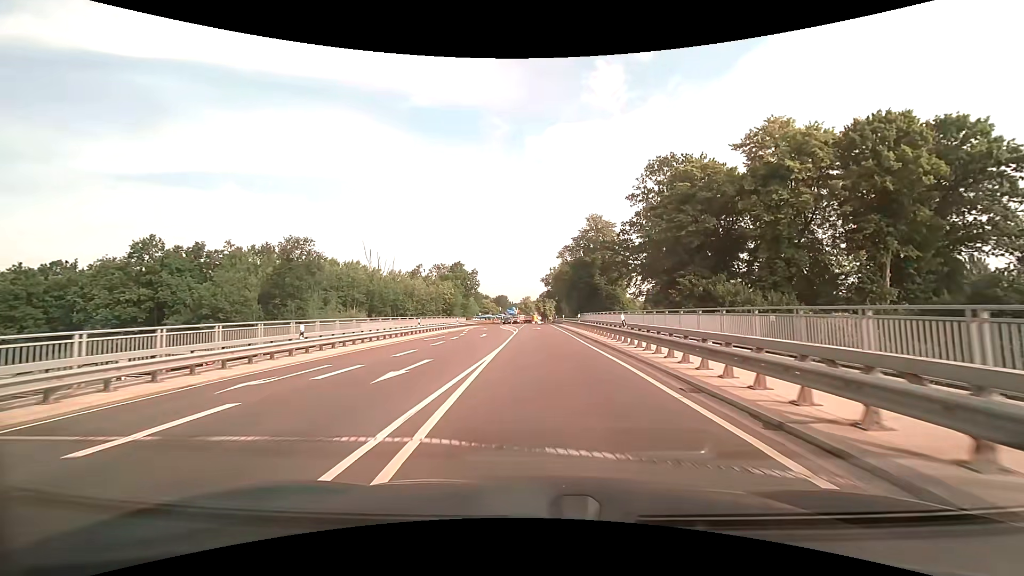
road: secondary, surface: asphalt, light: Day
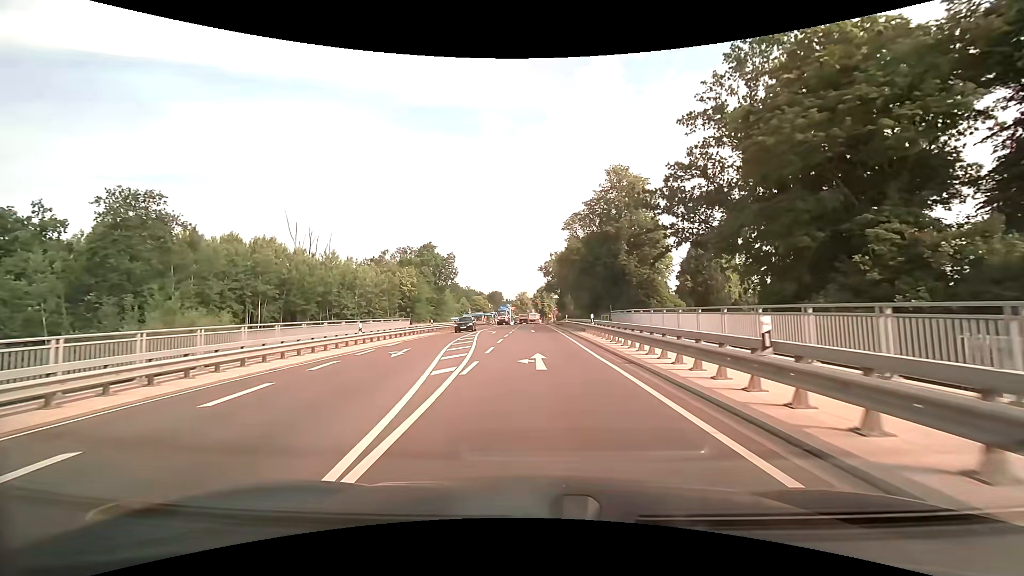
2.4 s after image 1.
(+0.3, +32.5) m; 0°
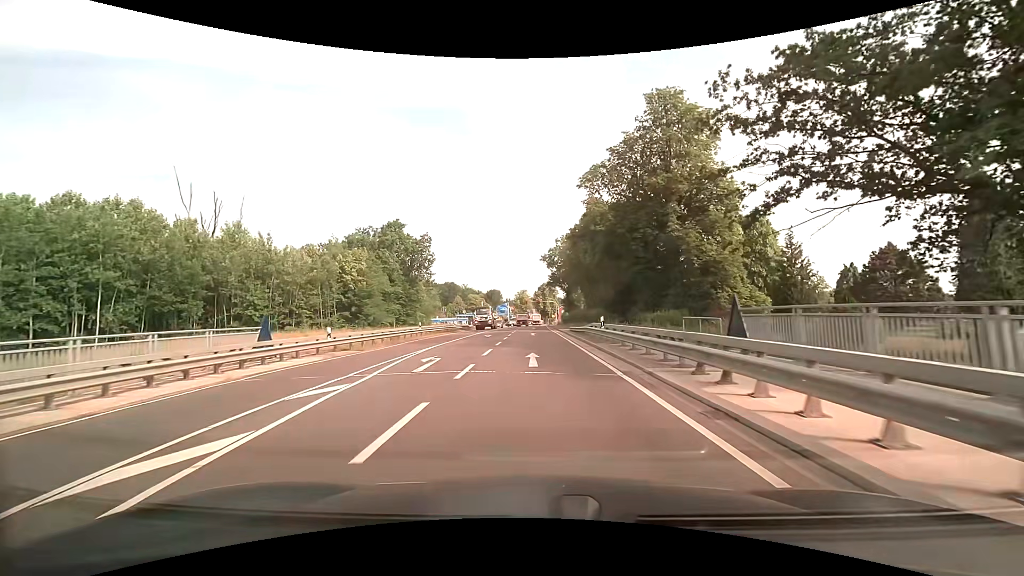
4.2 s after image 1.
(0.0, +24.0) m; 0°
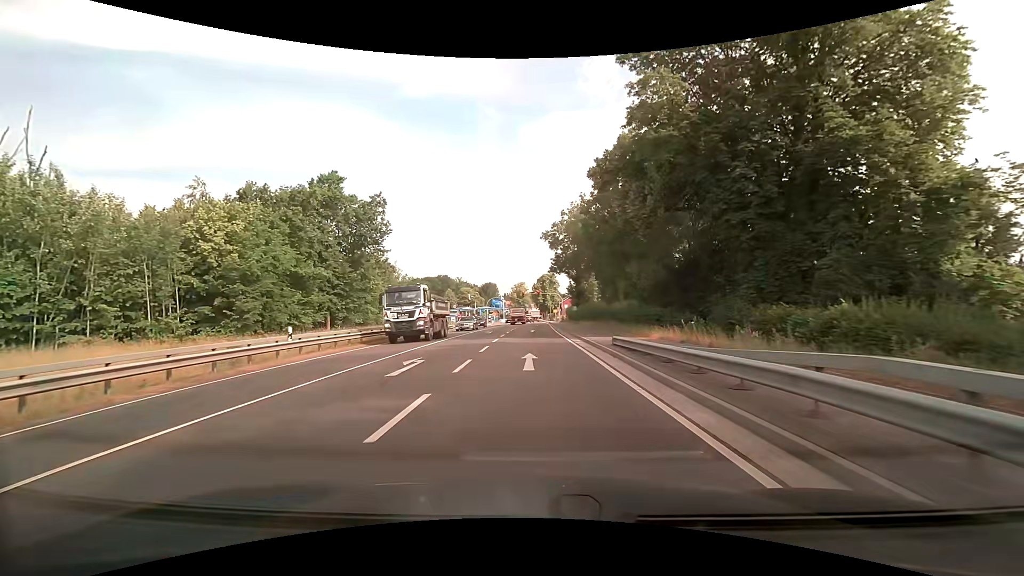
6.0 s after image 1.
(-0.1, +23.0) m; 0°
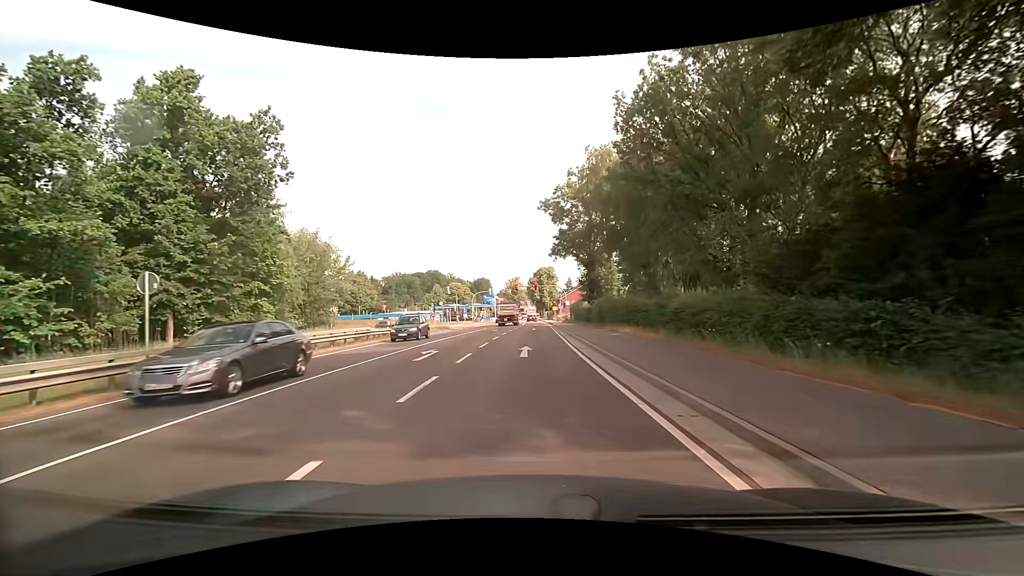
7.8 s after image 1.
(+0.1, +21.2) m; 0°
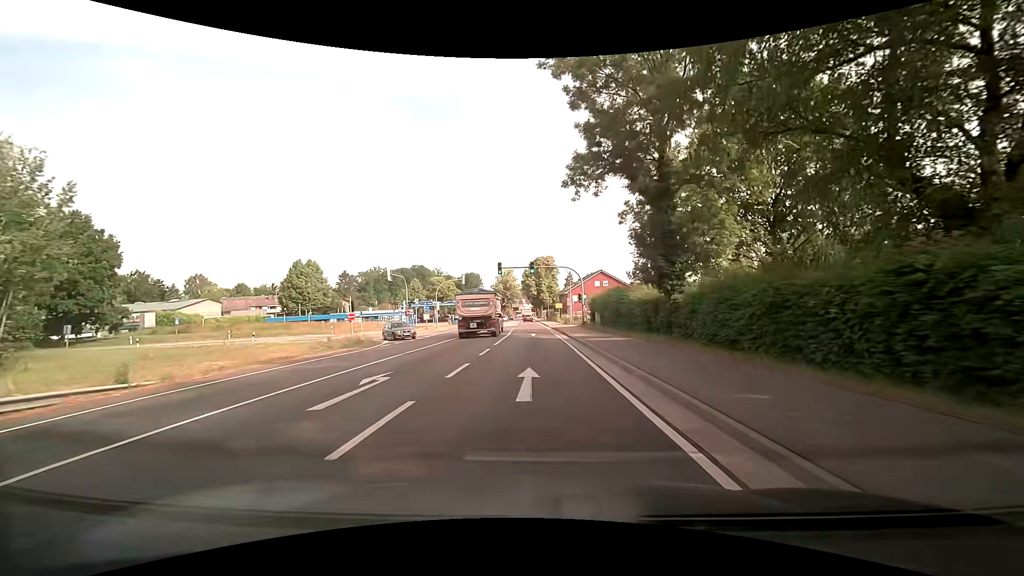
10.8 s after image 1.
(+0.1, +32.3) m; +1°
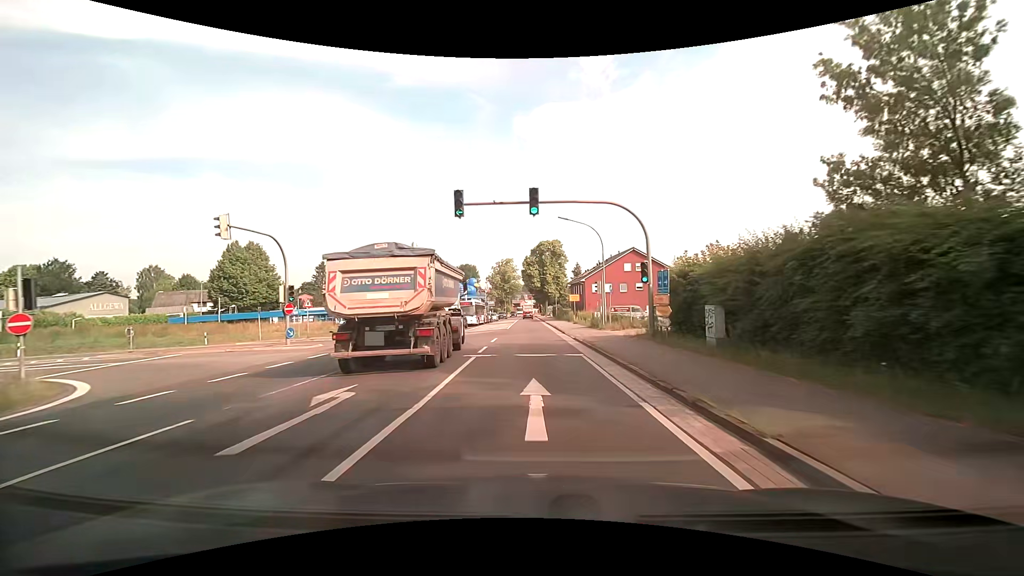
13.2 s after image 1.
(0.0, +27.5) m; -1°
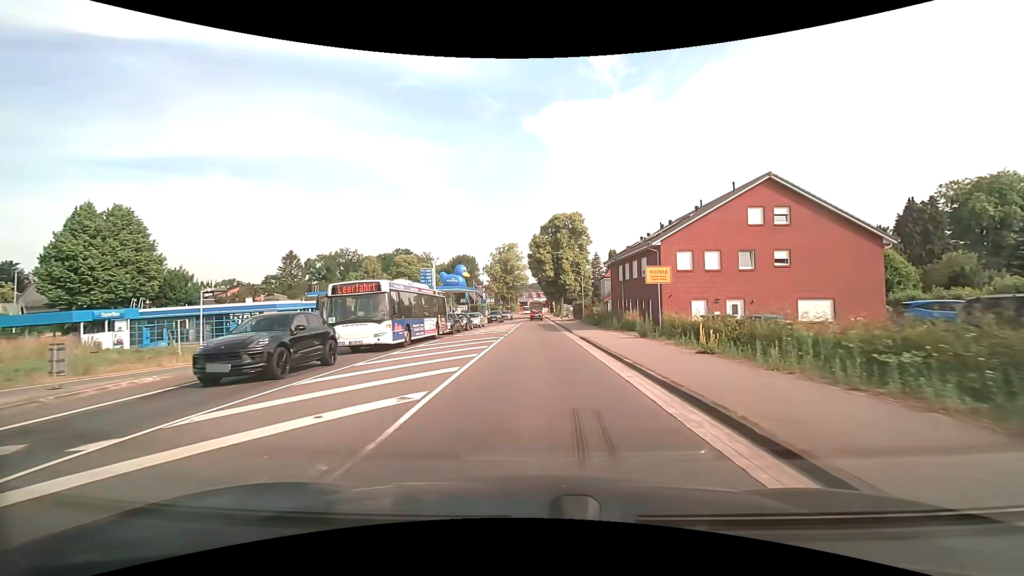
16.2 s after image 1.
(-0.2, +34.4) m; -1°
(0, +10) (0, +20) (0, +30) (0, +40) (0, +50) (0, +60) (0, +70) (0, +80) (0, +90) (0, +100) m
